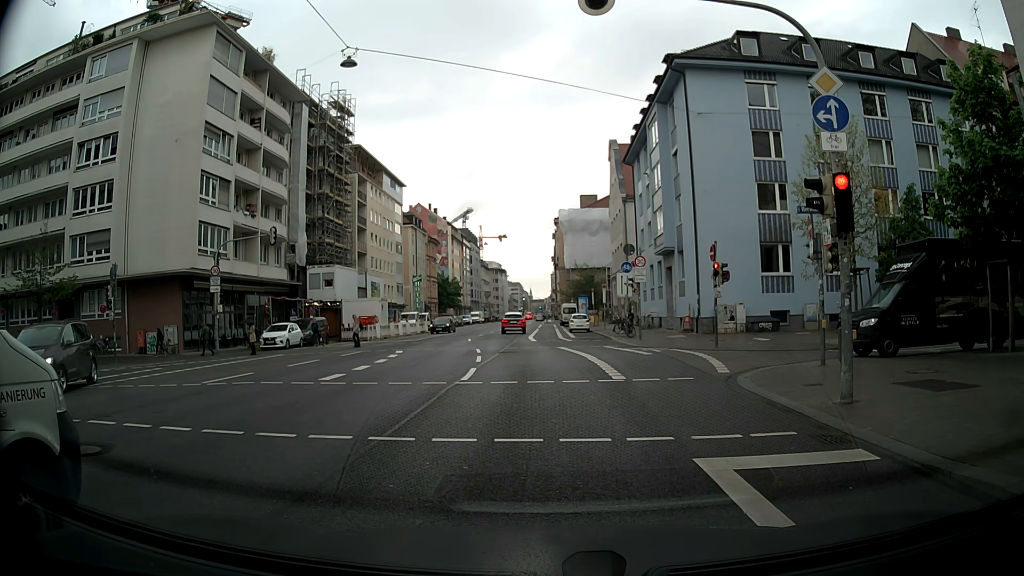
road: secondary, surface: asphalt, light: Day
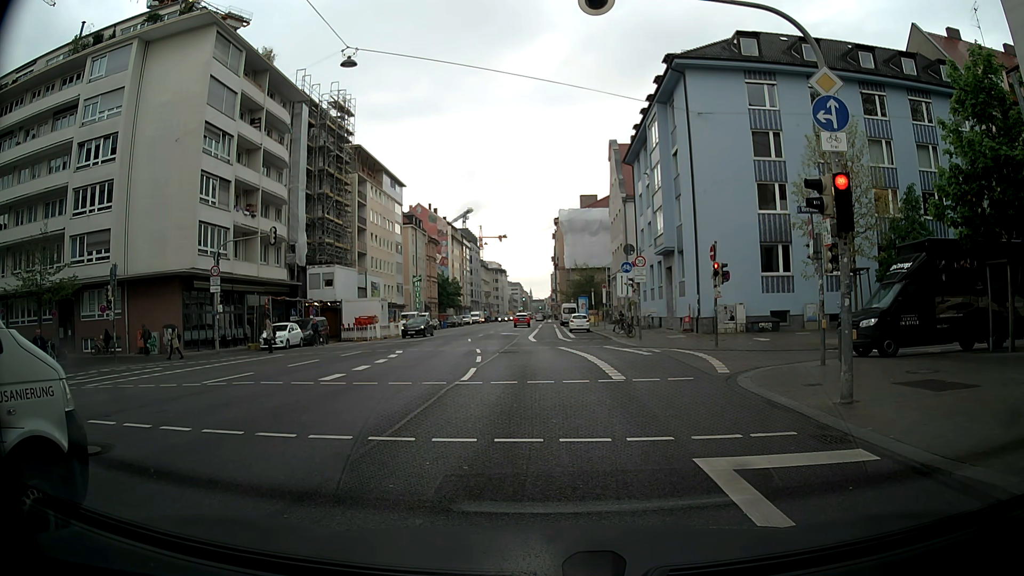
(0.0, 0.0) m; 0°
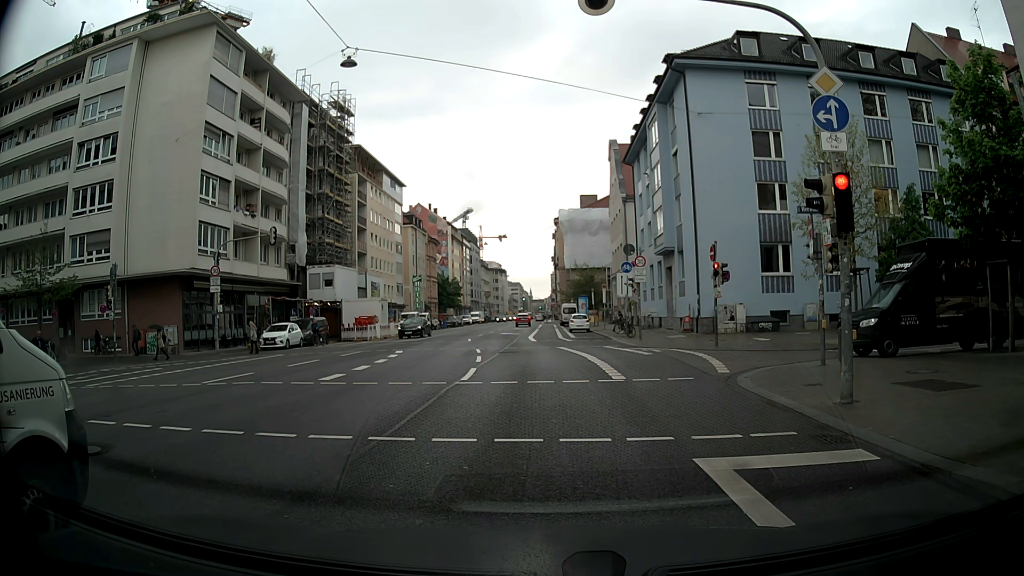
(0.0, 0.0) m; 0°
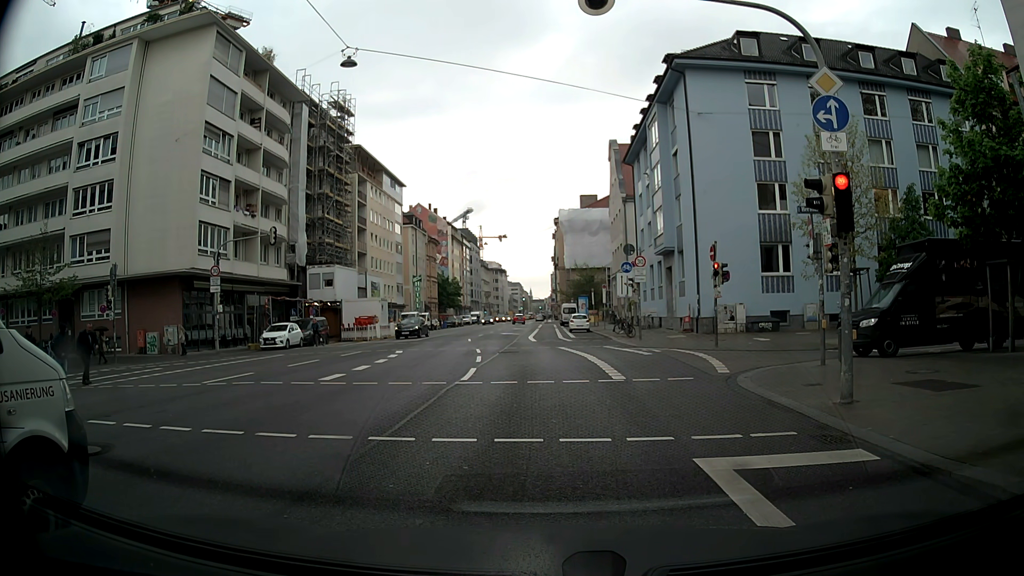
(0.0, 0.0) m; 0°
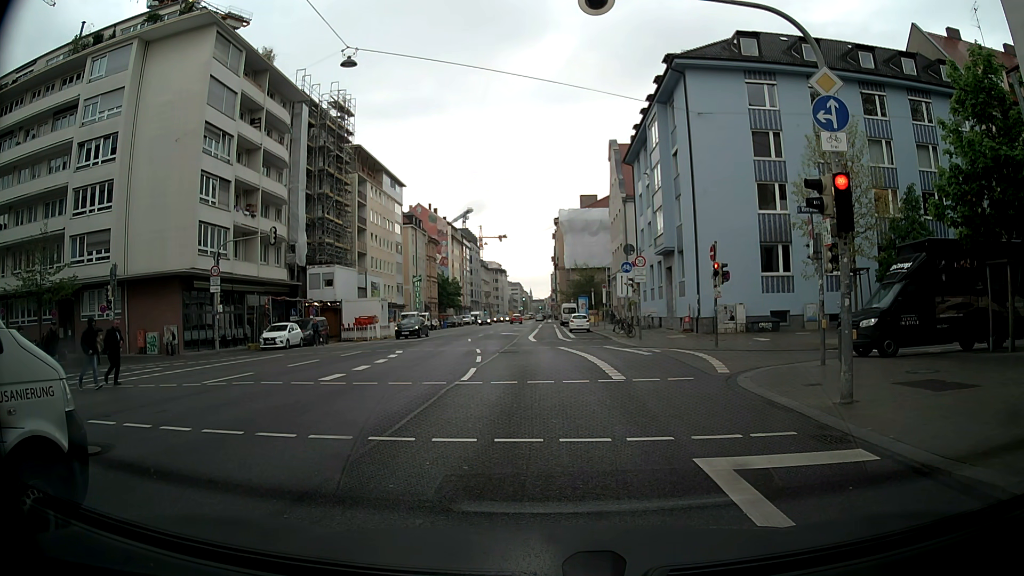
(0.0, 0.0) m; 0°
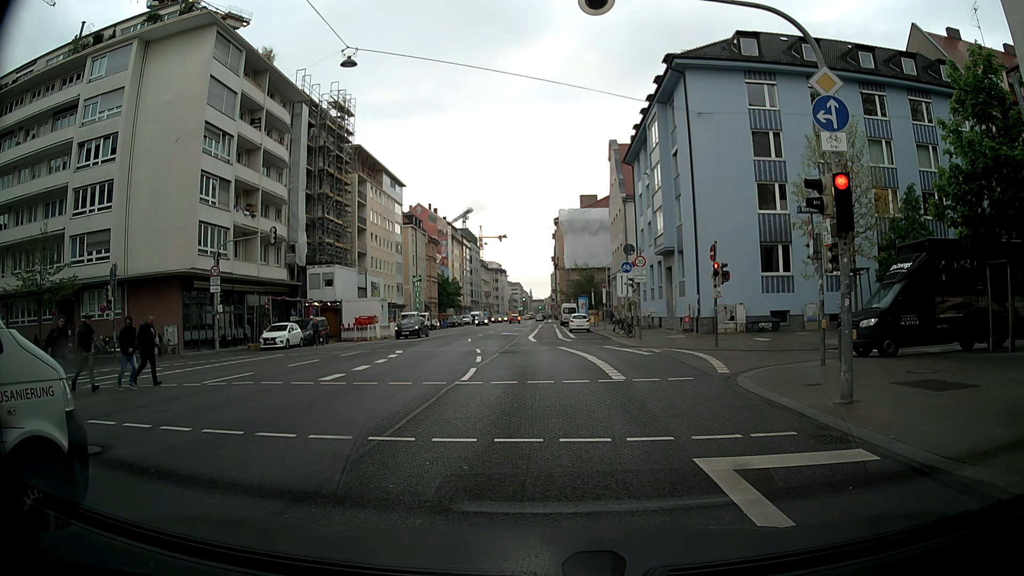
(0.0, 0.0) m; 0°
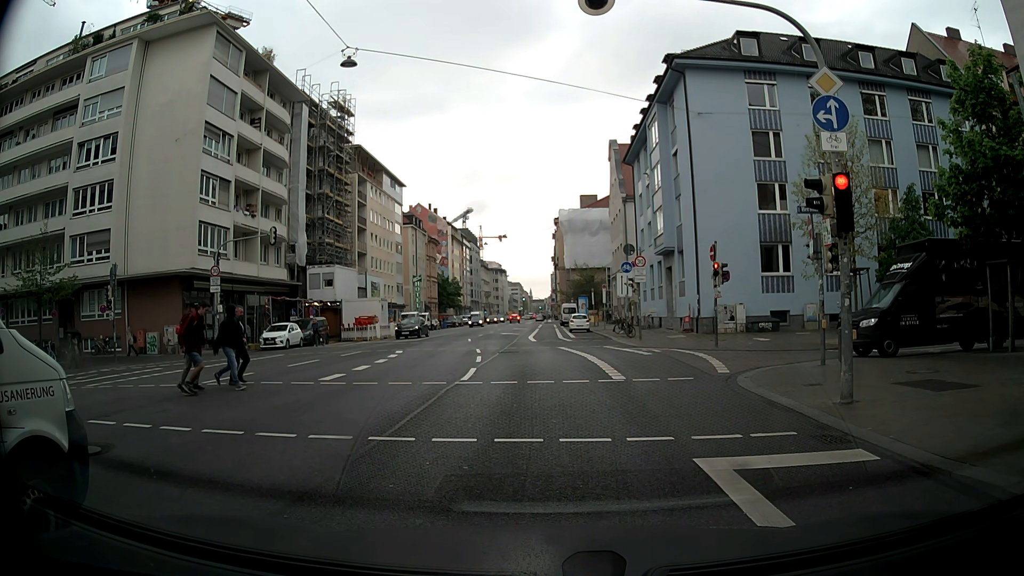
(0.0, 0.0) m; 0°
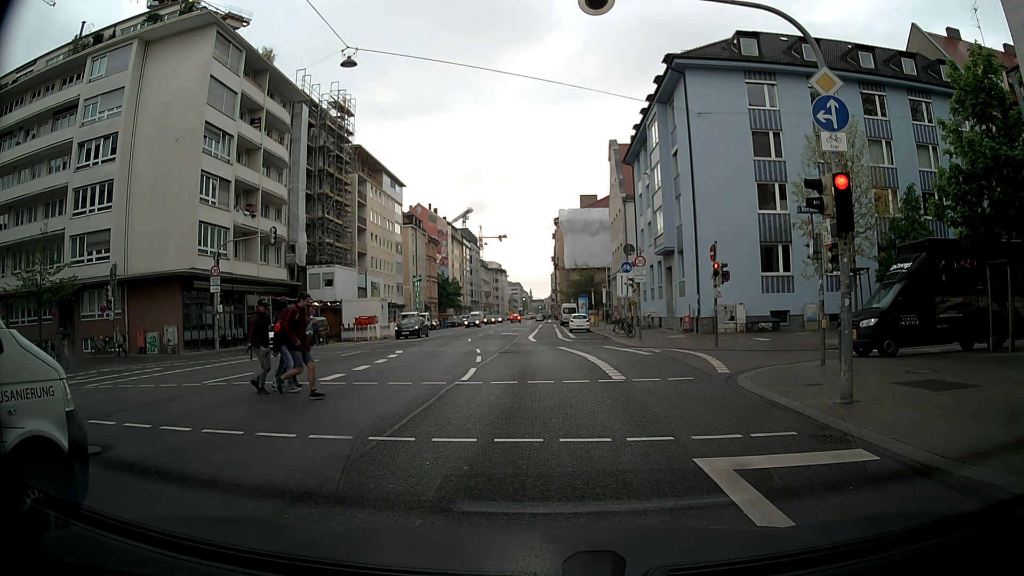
(0.0, 0.0) m; 0°
